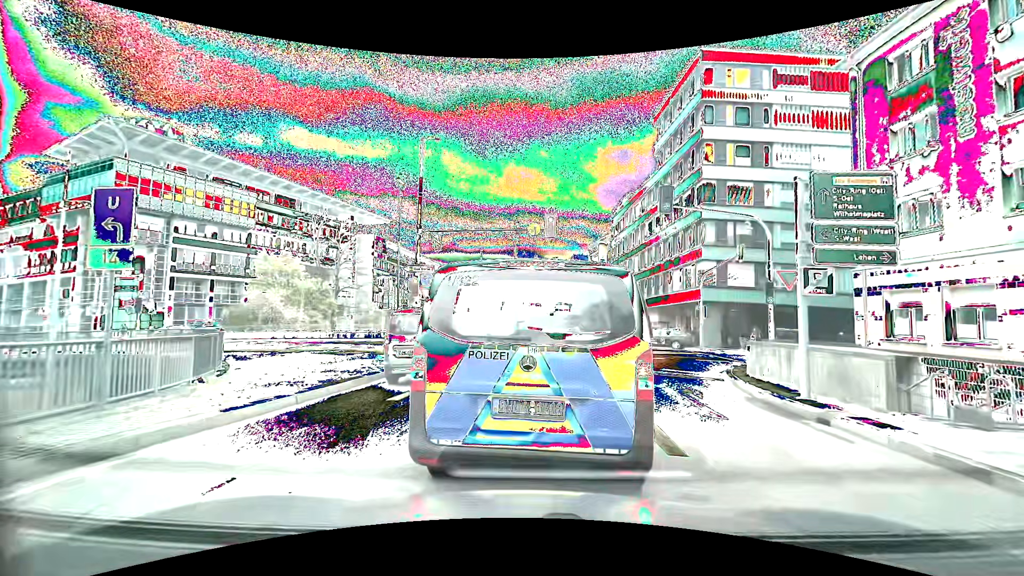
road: primary_link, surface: asphalt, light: Day
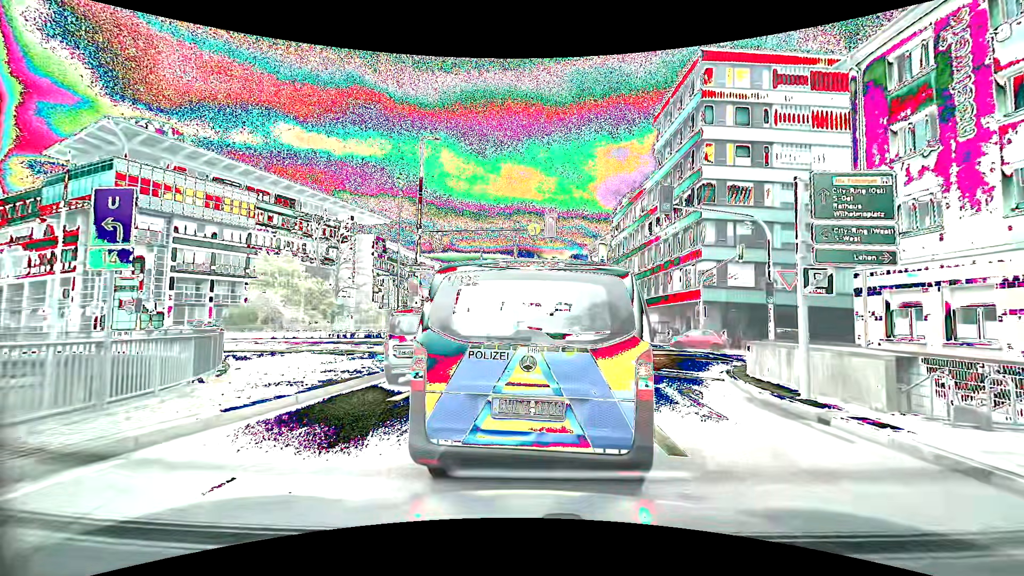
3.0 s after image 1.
(0.0, 0.0) m; 0°
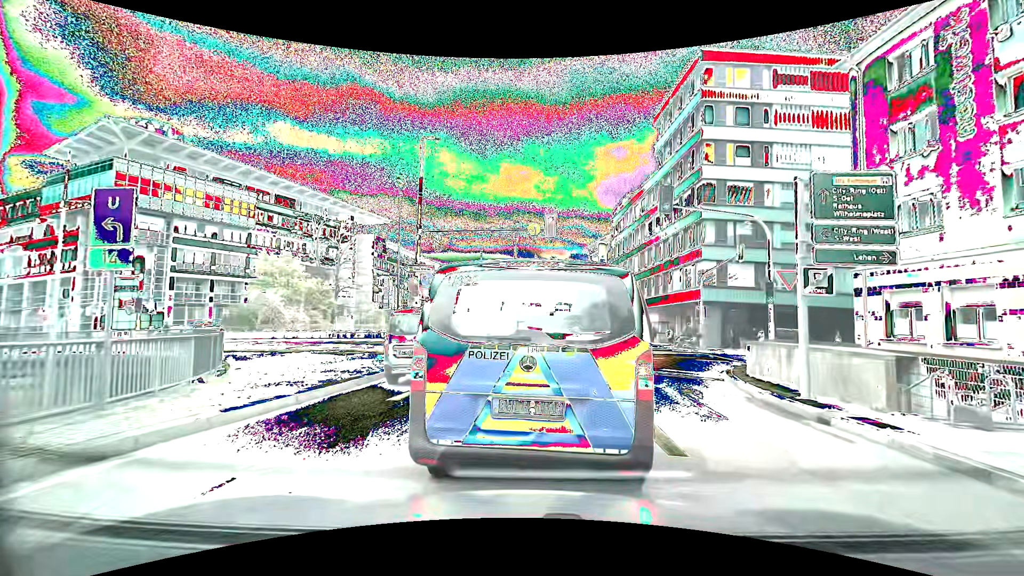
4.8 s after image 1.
(0.0, 0.0) m; 0°
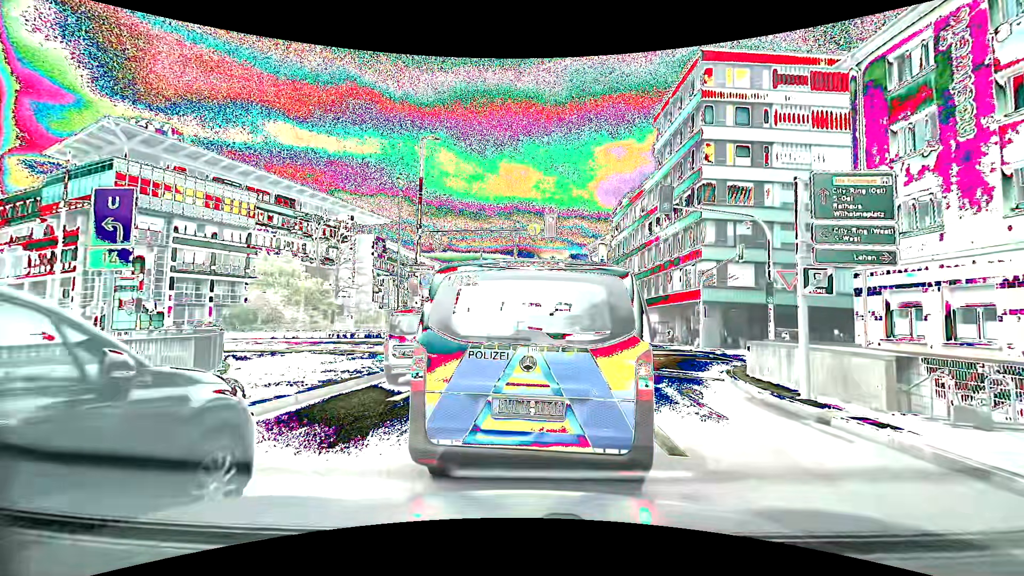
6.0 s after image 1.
(0.0, 0.0) m; 0°
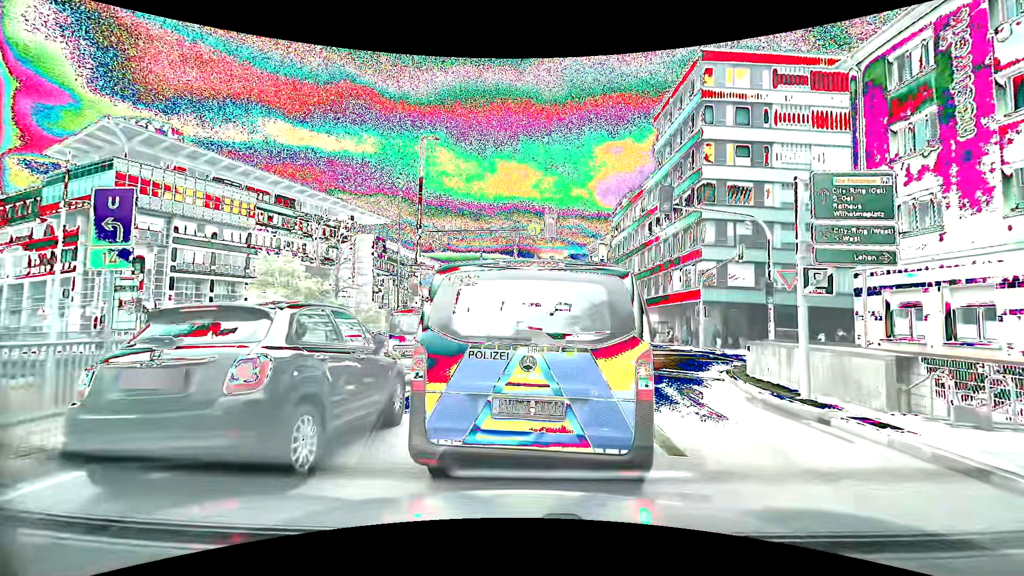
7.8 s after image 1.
(0.0, 0.0) m; 0°
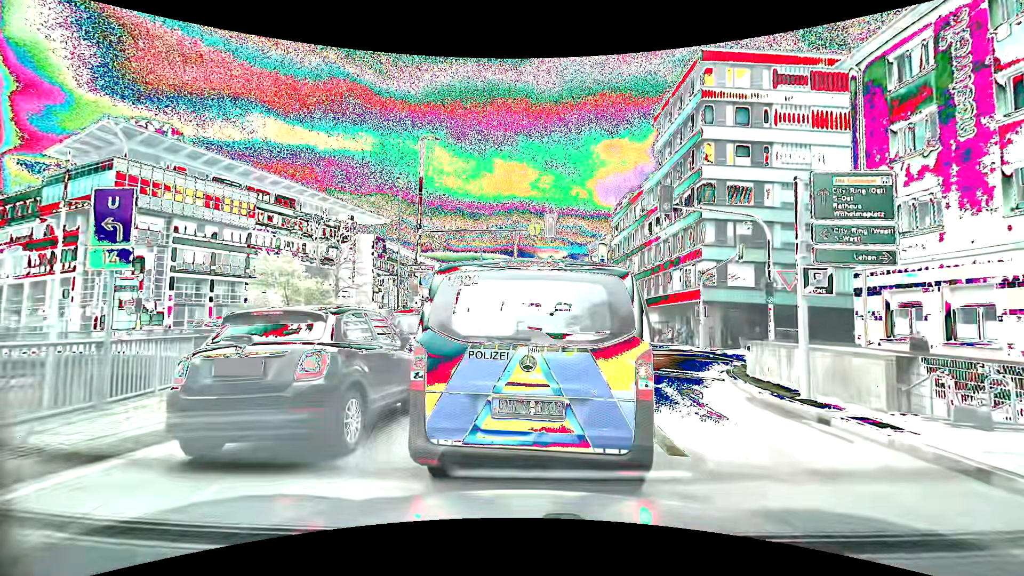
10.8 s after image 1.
(0.0, 0.0) m; 0°
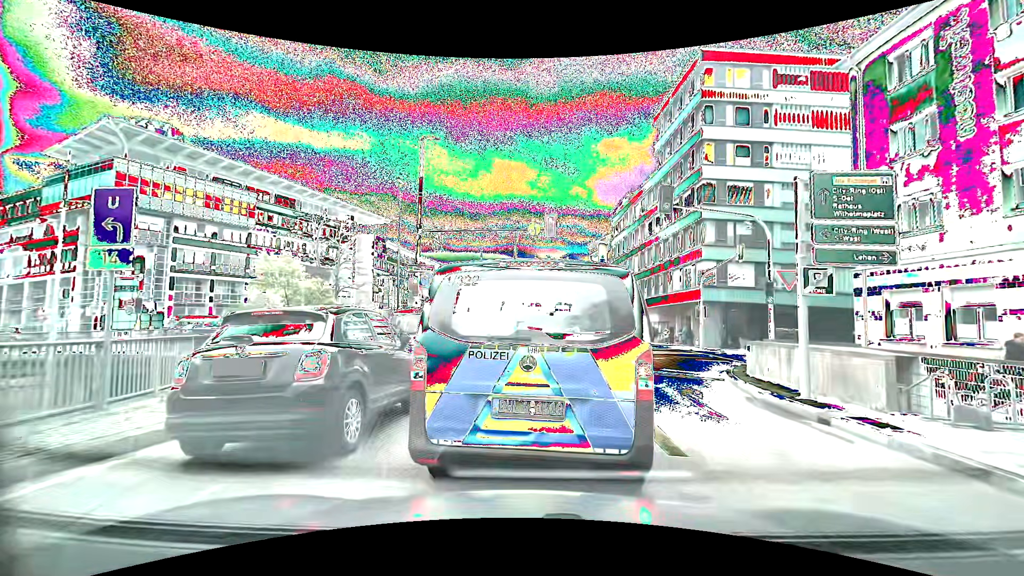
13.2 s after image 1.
(0.0, 0.0) m; 0°
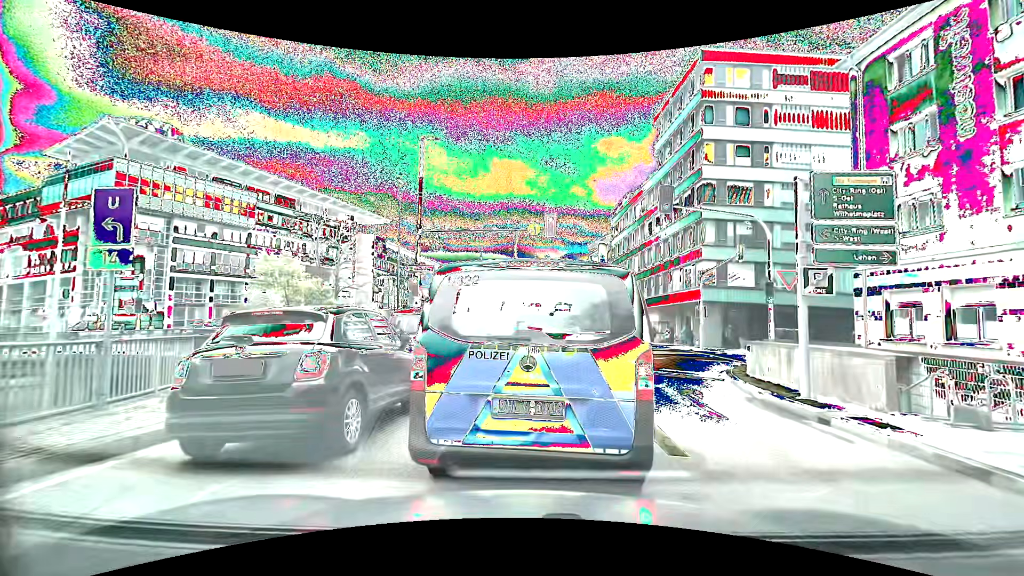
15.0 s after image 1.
(0.0, 0.0) m; 0°
